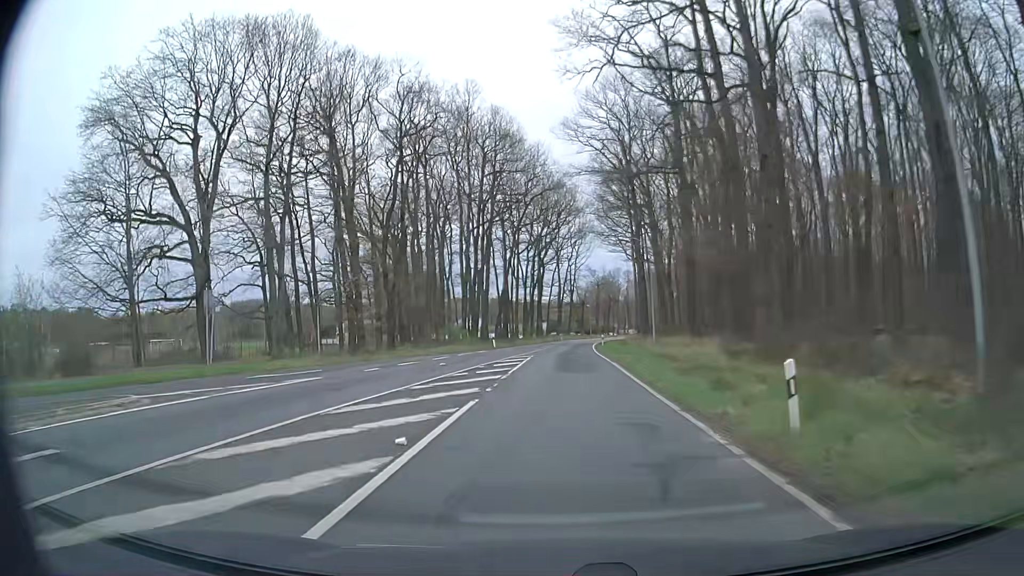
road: secondary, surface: asphalt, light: Day
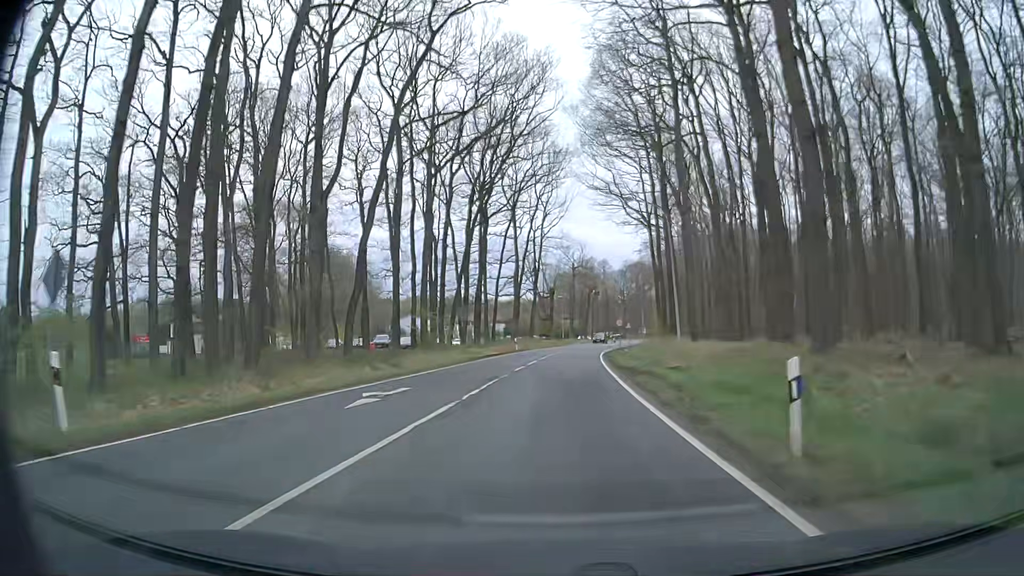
(+0.8, +50.2) m; +2°
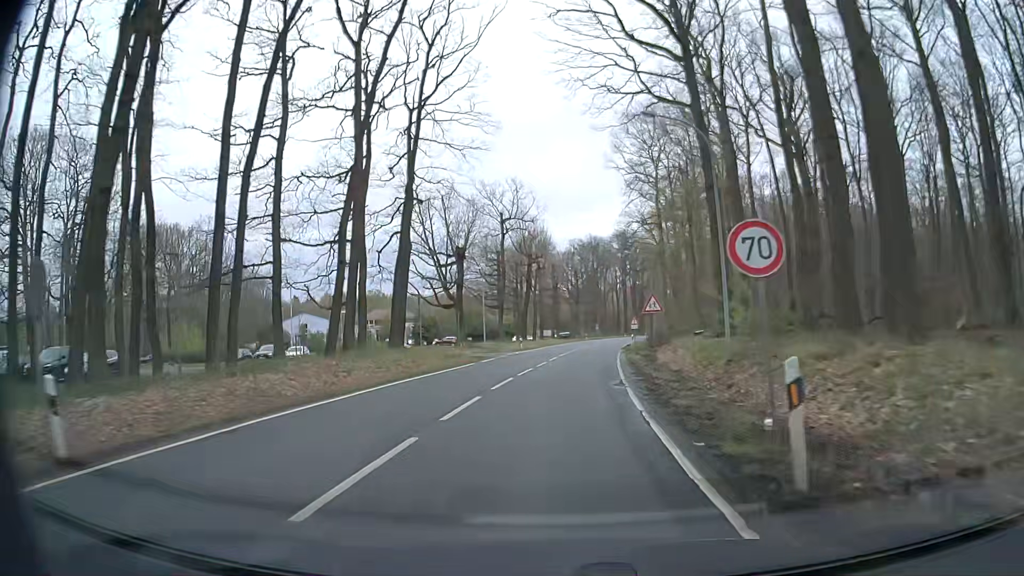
(+2.7, +49.2) m; +6°
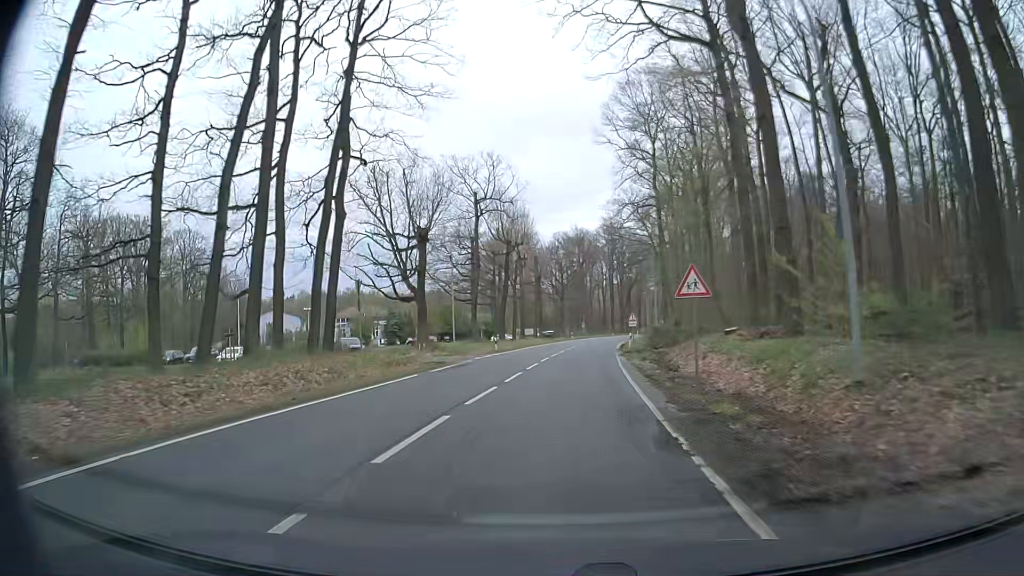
(0.0, +9.8) m; +1°
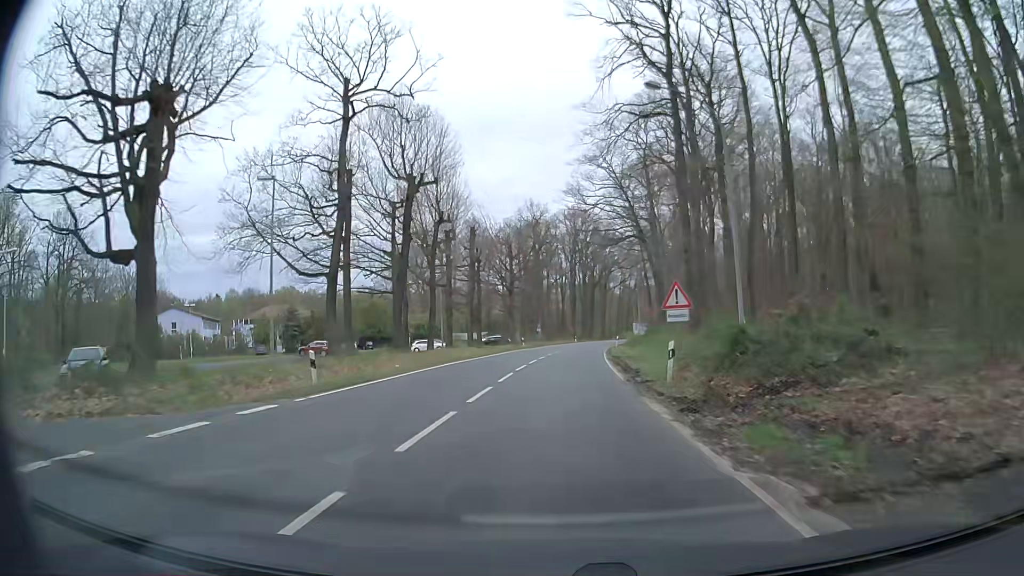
(+1.0, +29.2) m; +4°
(0, +10) (0, +20) (+1, +30) (+1, +40) (+2, +50) (+3, +60) (+4, +70) (+5, +80) (+6, +90) (+8, +100) m
